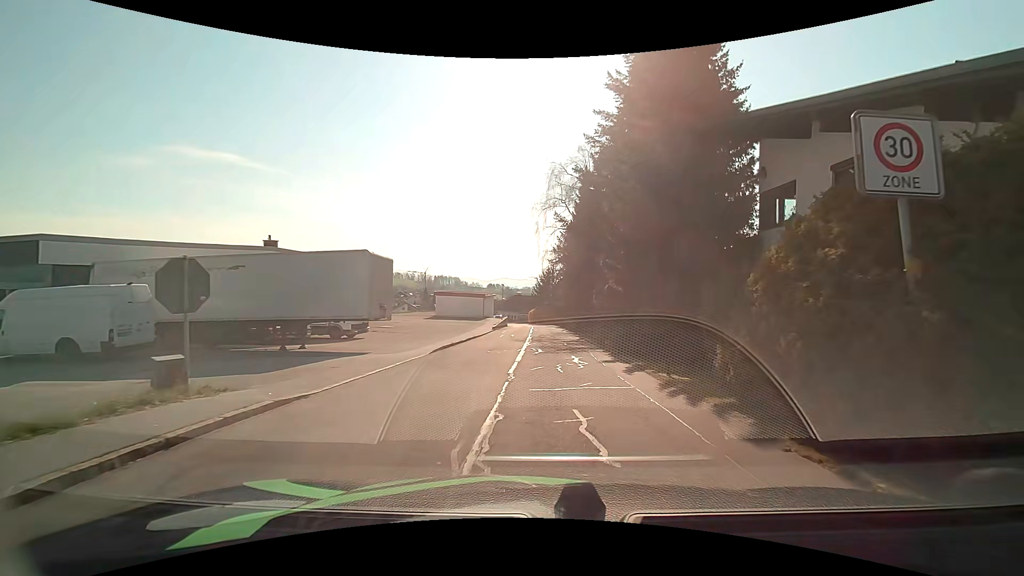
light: Day
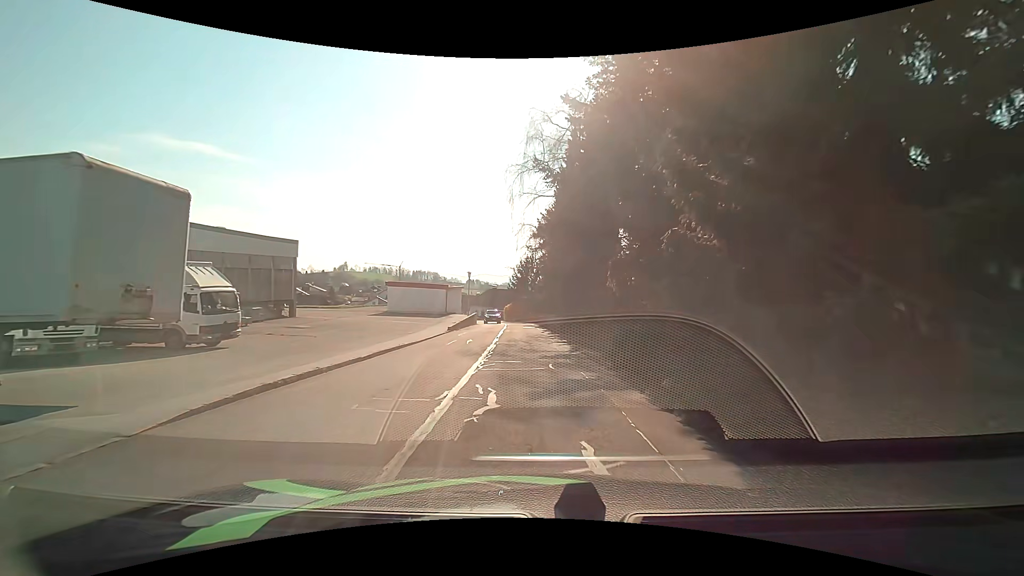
(+0.4, +12.0) m; +3°
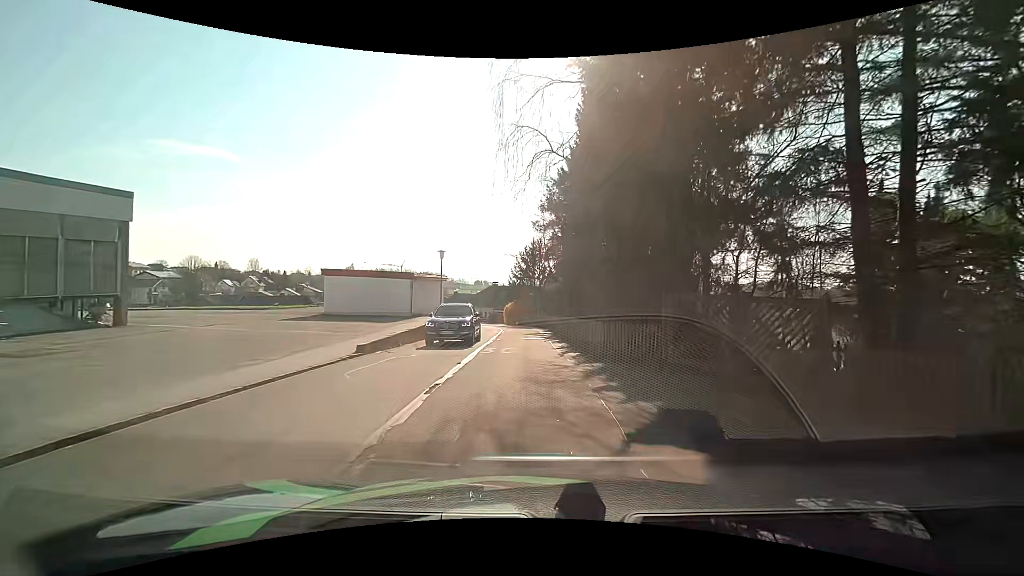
(-0.4, +17.6) m; -1°
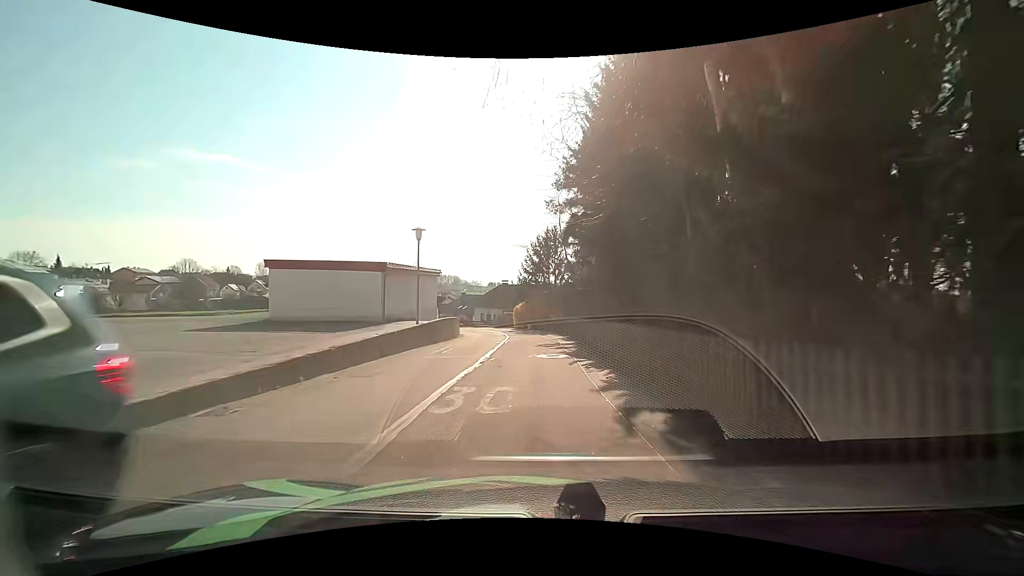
(-0.1, +9.3) m; -1°
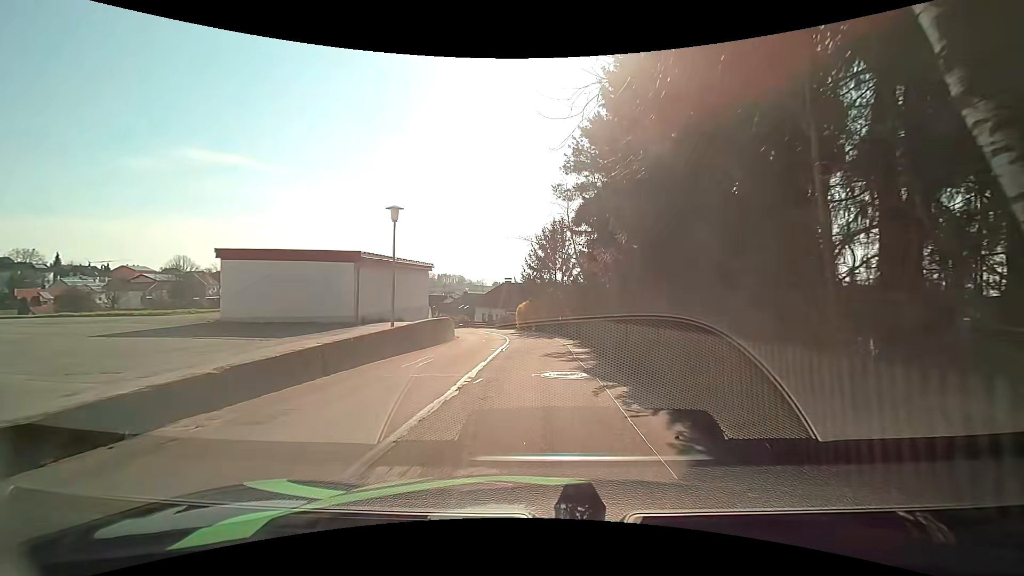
(-0.1, +4.6) m; -2°
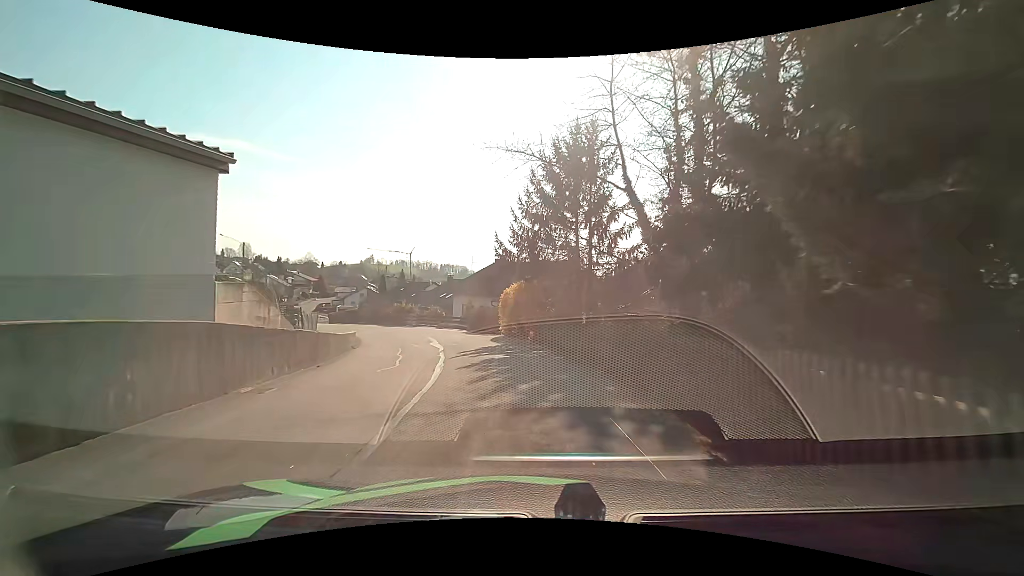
(+0.3, +22.5) m; 0°
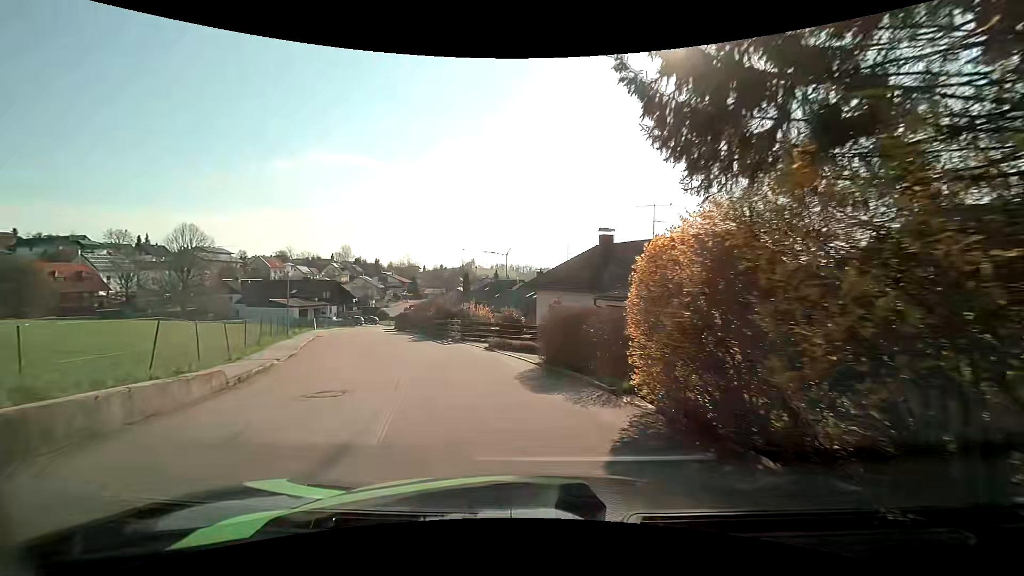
(-1.2, +18.0) m; -11°
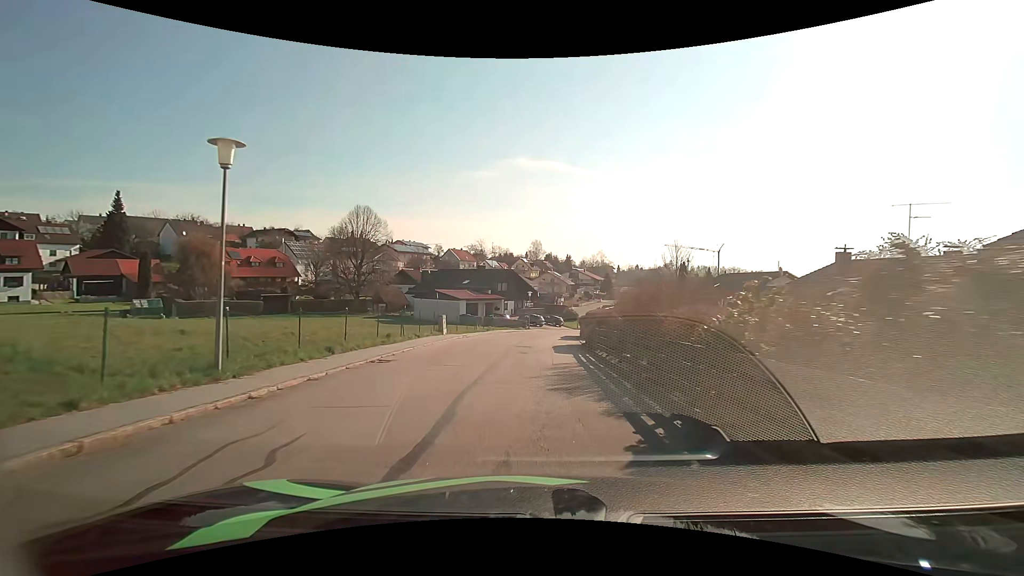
(-5.7, +23.2) m; -22°
